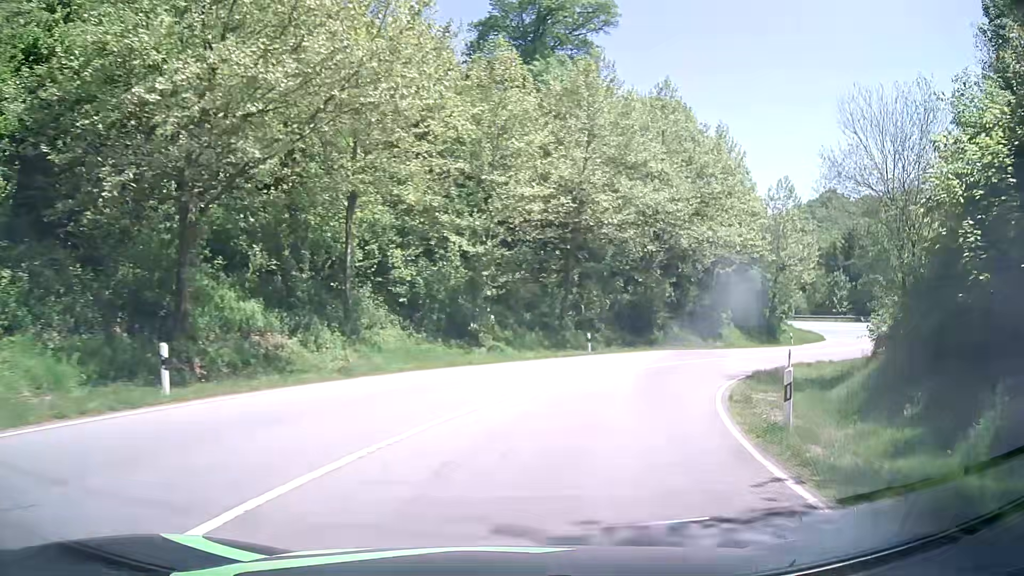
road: primary_link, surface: asphalt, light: Day
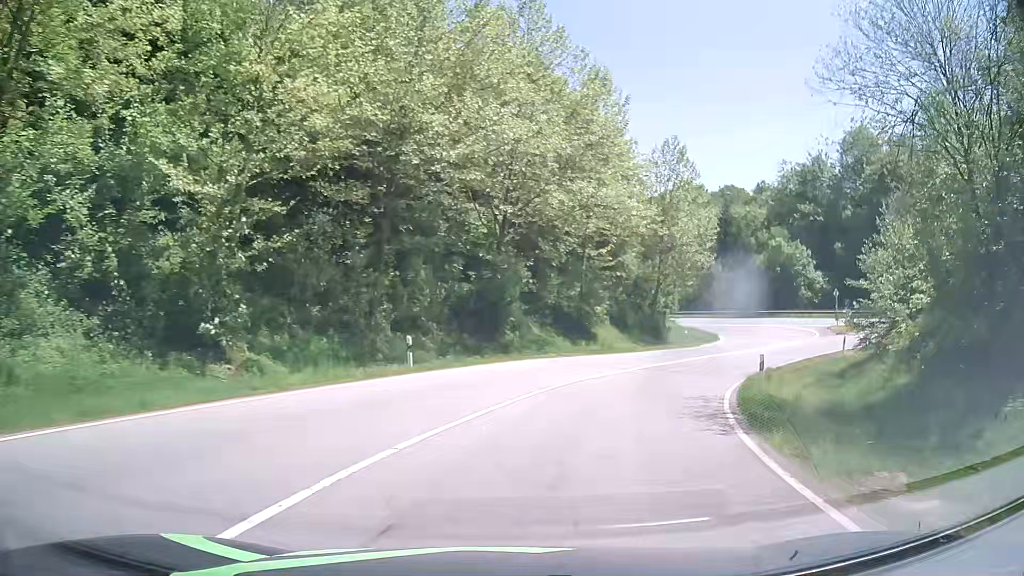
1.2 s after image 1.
(+1.7, +13.4) m; +14°
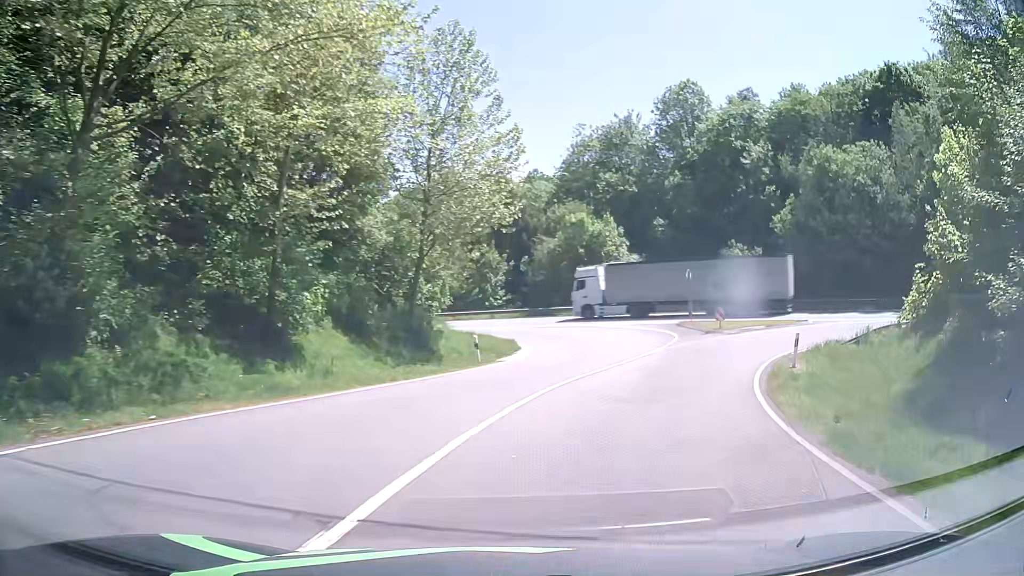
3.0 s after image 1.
(+3.3, +19.4) m; +20°
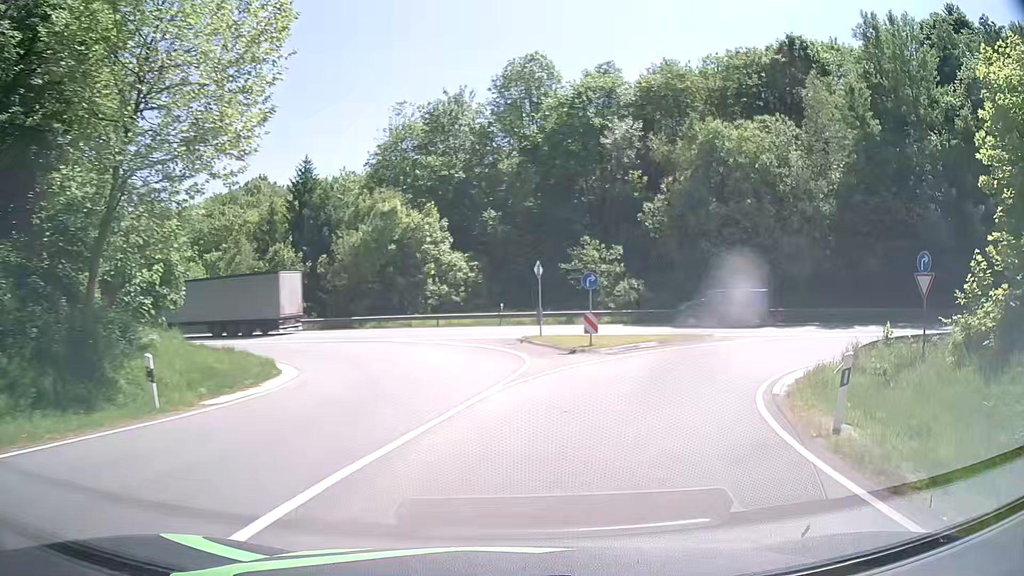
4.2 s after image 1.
(+1.6, +12.0) m; +15°
(+1, +10) (+6, +18) (+15, +23) (+25, +22) (+35, +19) (+44, +15) (+53, +12) (+63, +8) (+72, +5) (+81, +1) m
